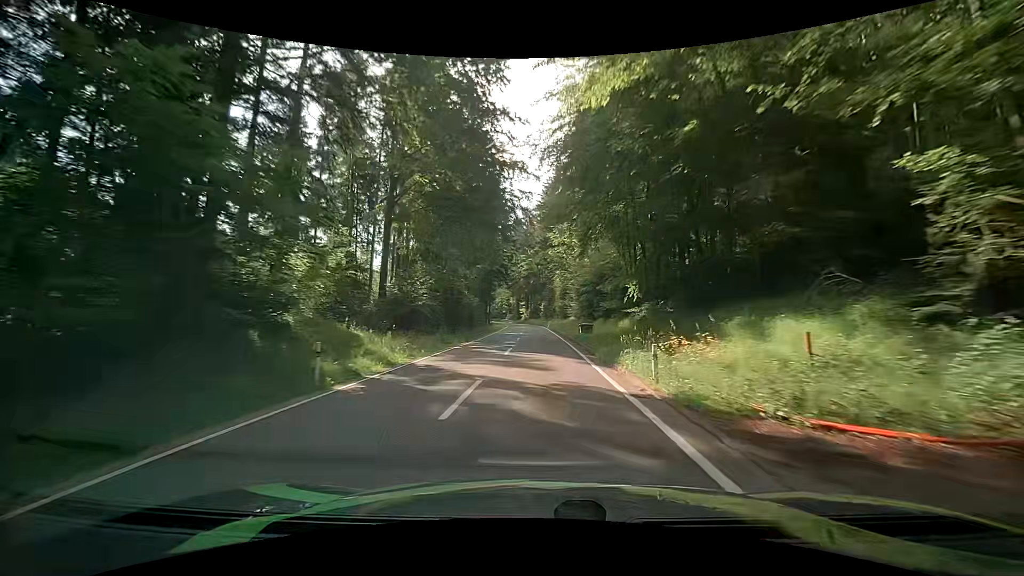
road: tertiary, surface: asphalt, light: Day
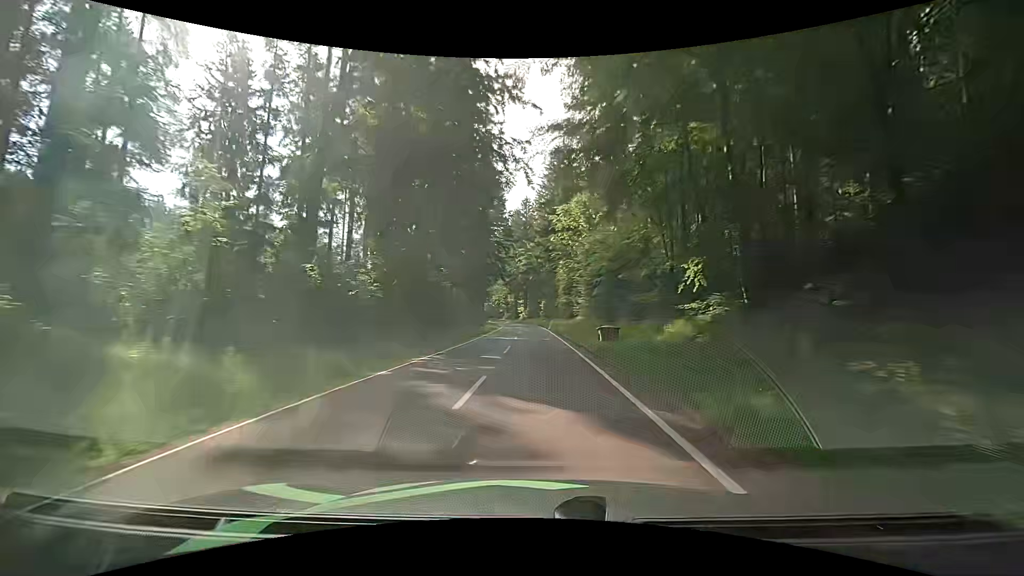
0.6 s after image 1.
(-0.1, +11.0) m; -1°
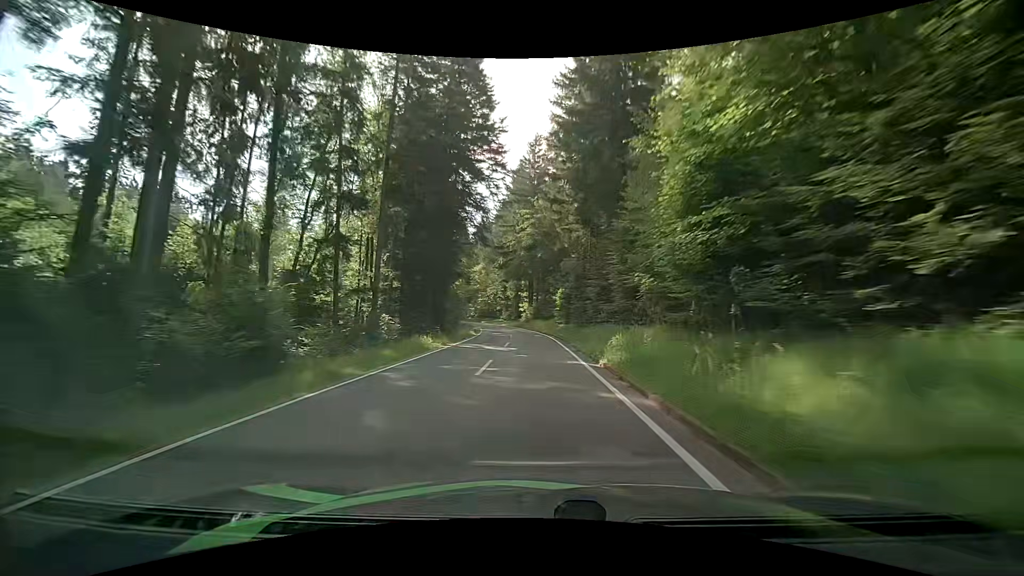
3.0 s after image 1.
(+0.2, +43.2) m; -1°
(0, +10) (0, +20) (0, +30) (0, +40) (-1, +50) (-2, +60) (-3, +70) (-4, +80) (-5, +90) (-7, +100) m
